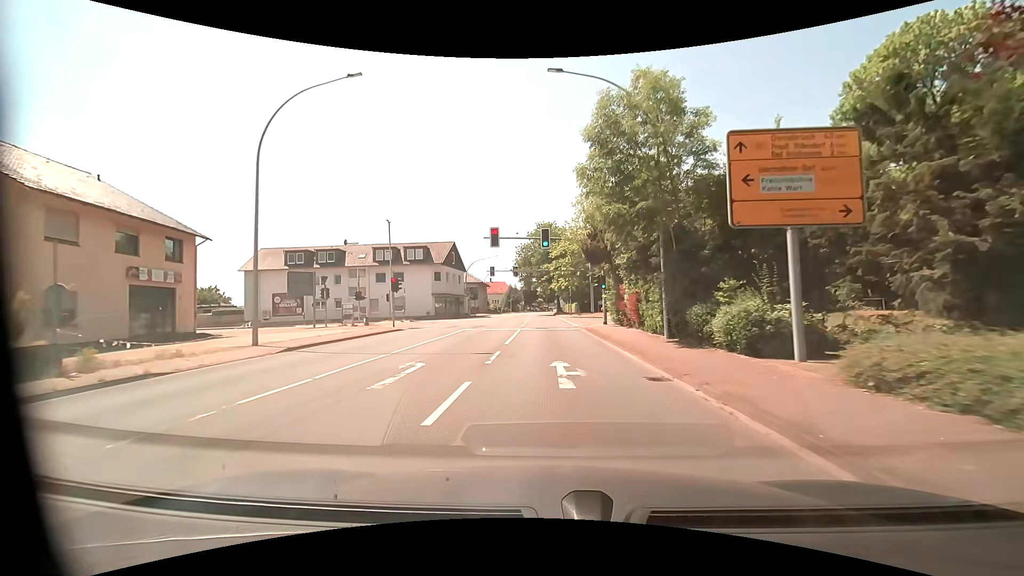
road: primary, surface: asphalt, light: Day
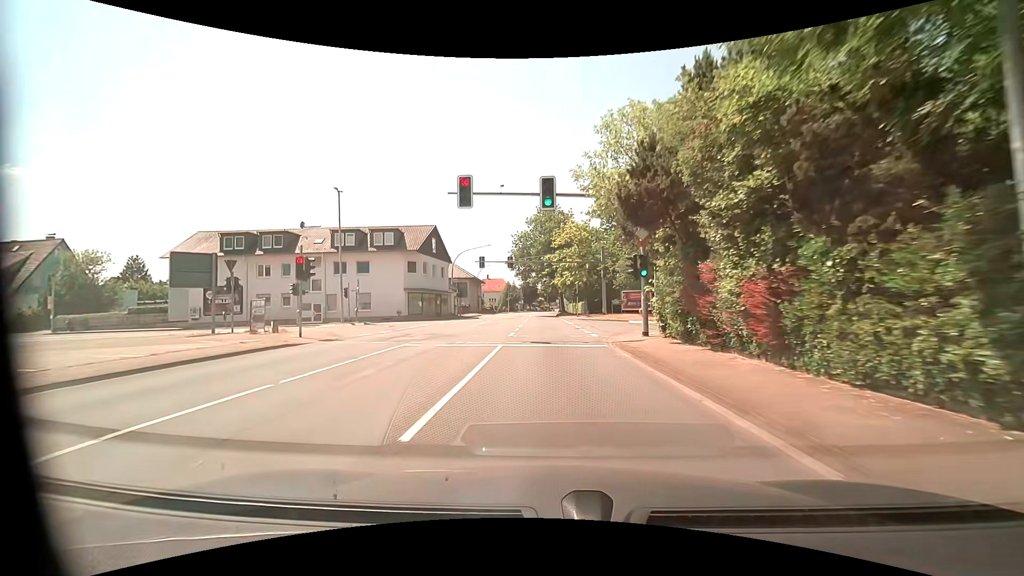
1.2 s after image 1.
(0.0, +13.1) m; 0°
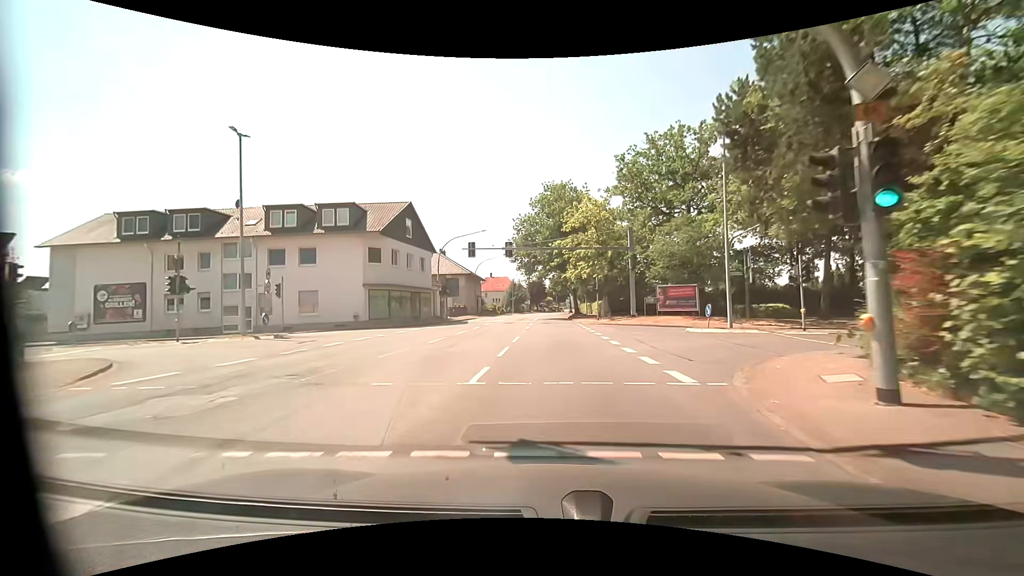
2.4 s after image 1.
(-0.2, +13.7) m; -1°
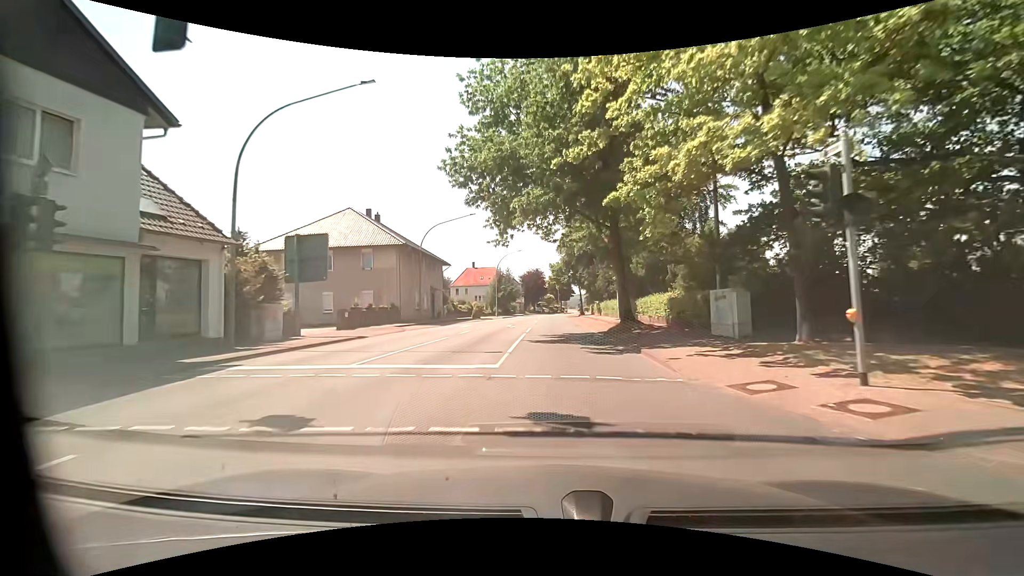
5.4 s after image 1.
(+0.1, +36.2) m; 0°
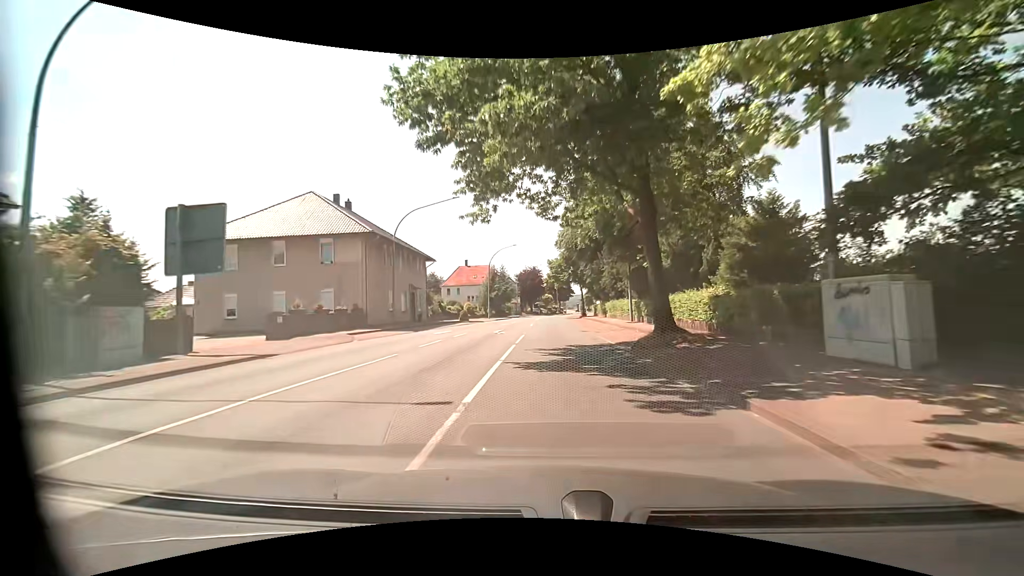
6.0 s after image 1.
(0.0, +7.5) m; +1°
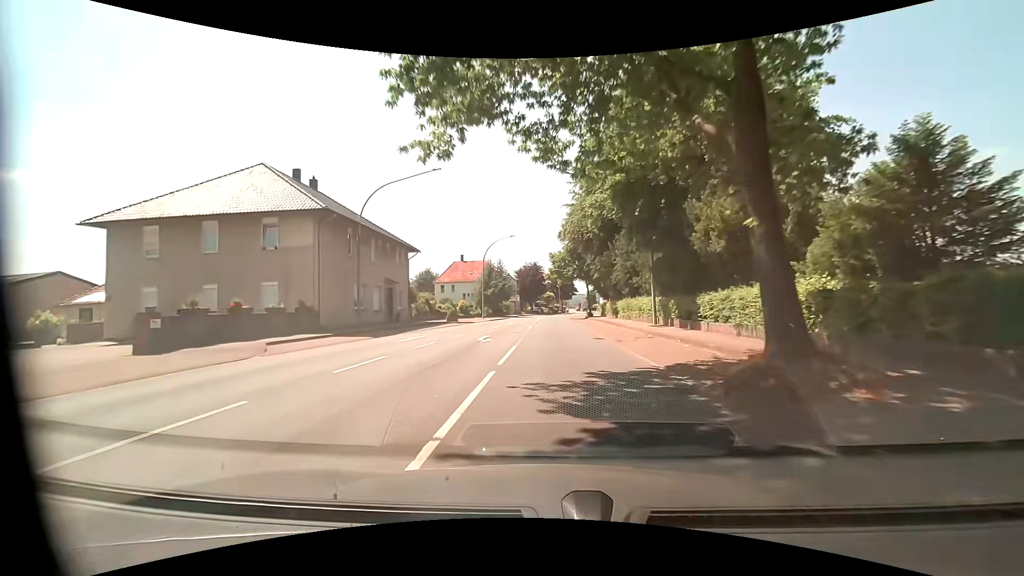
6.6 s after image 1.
(-0.1, +7.6) m; 0°
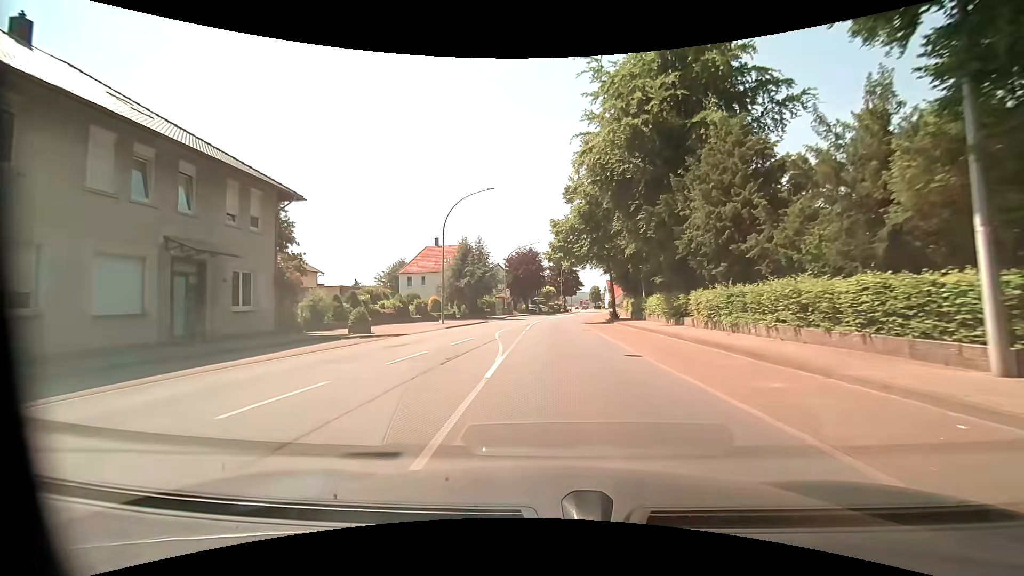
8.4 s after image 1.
(-0.1, +22.8) m; +1°
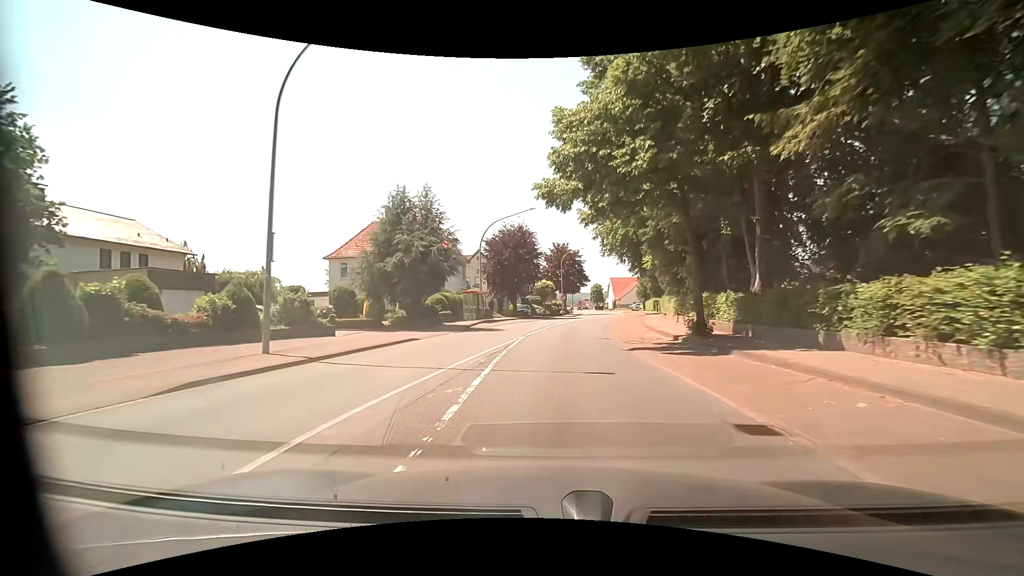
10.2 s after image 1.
(-0.3, +22.7) m; -1°
(0, +10) (+1, +20) (+1, +30) (+3, +40) (+5, +50) (+7, +59) (+9, +69) (+11, +79) (+12, +89) (+13, +99) m
